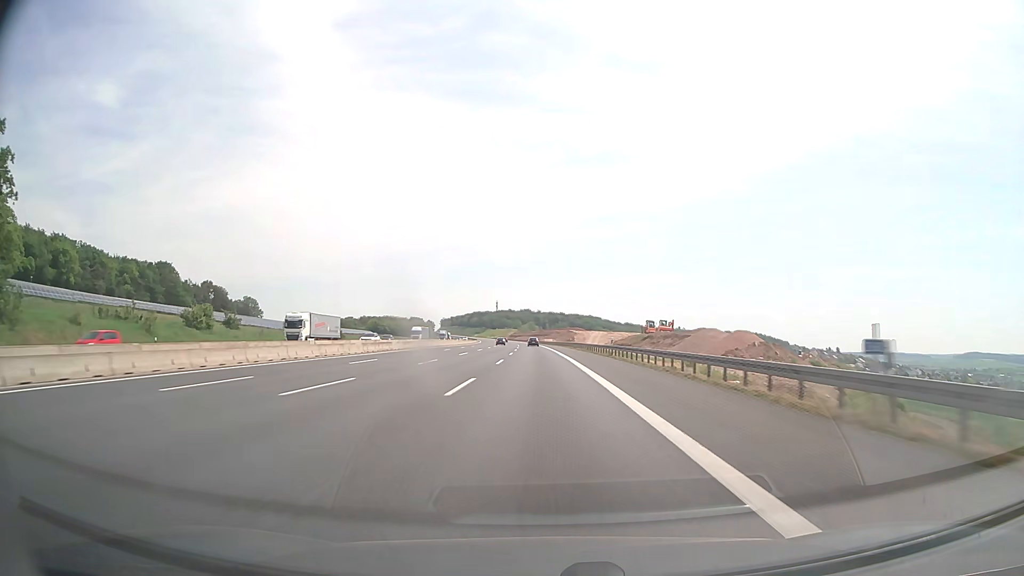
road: motorway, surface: asphalt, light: Day
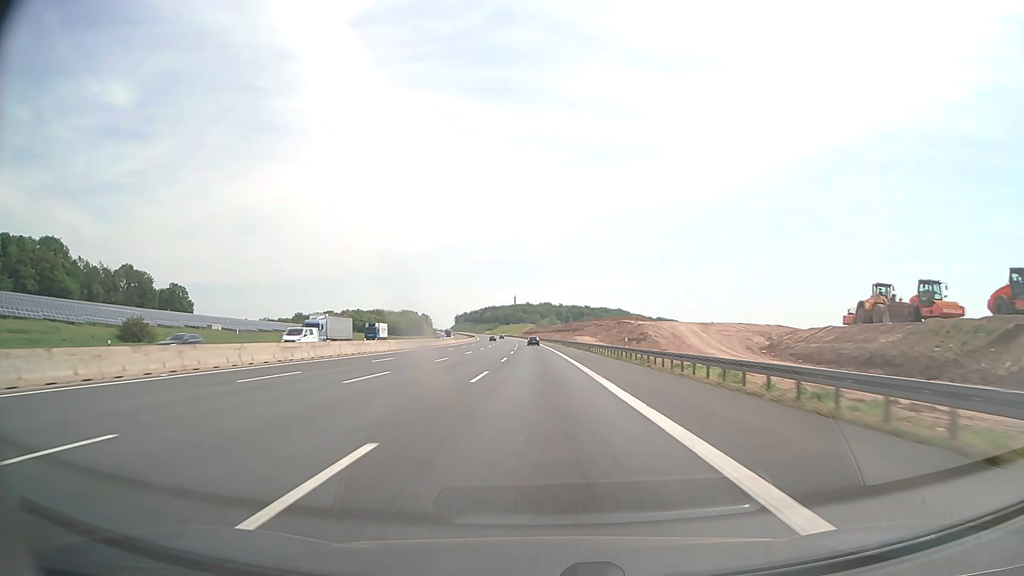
(-1.7, +103.4) m; -2°
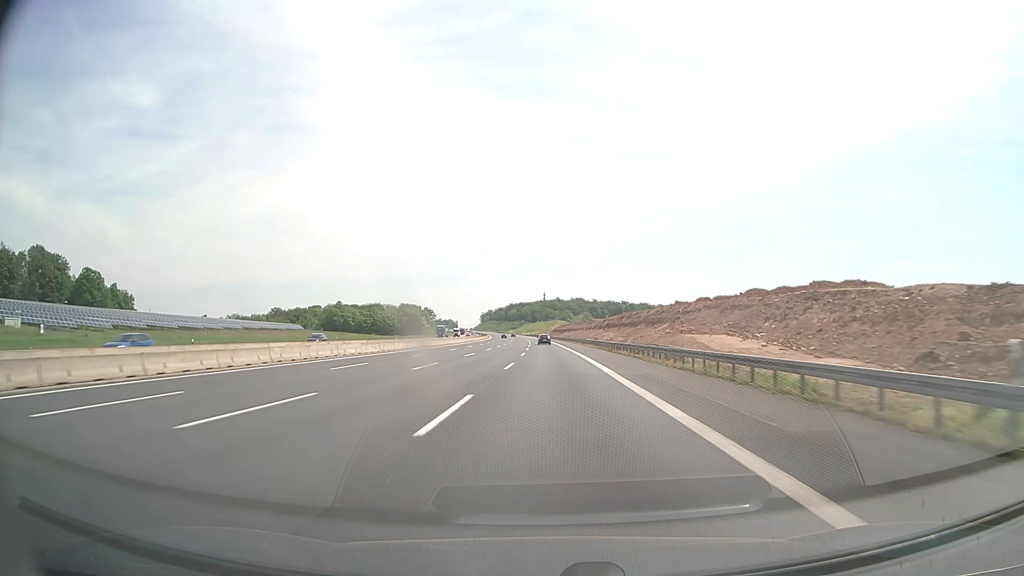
(-1.6, +82.7) m; -3°
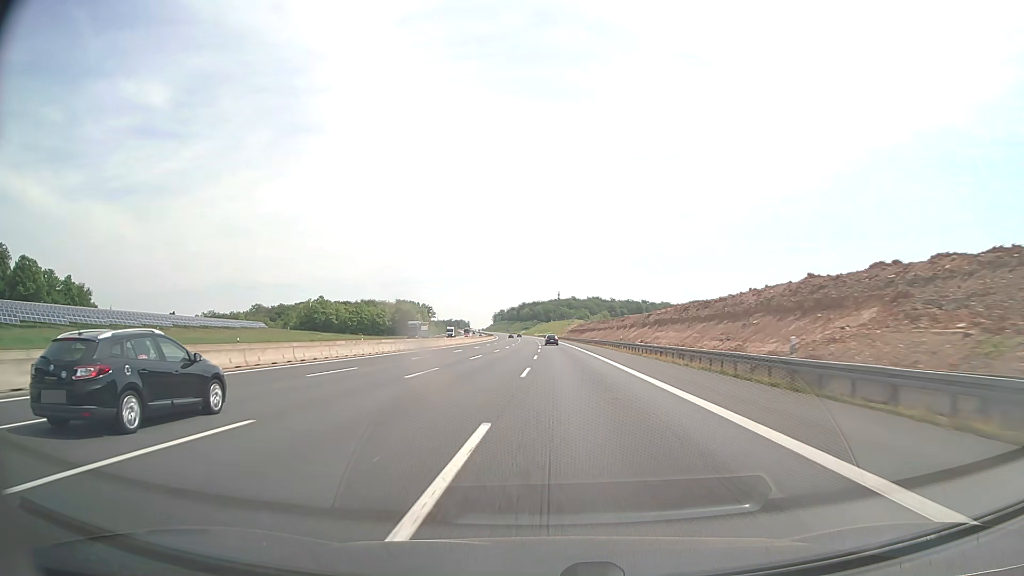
(-0.5, +41.3) m; -1°
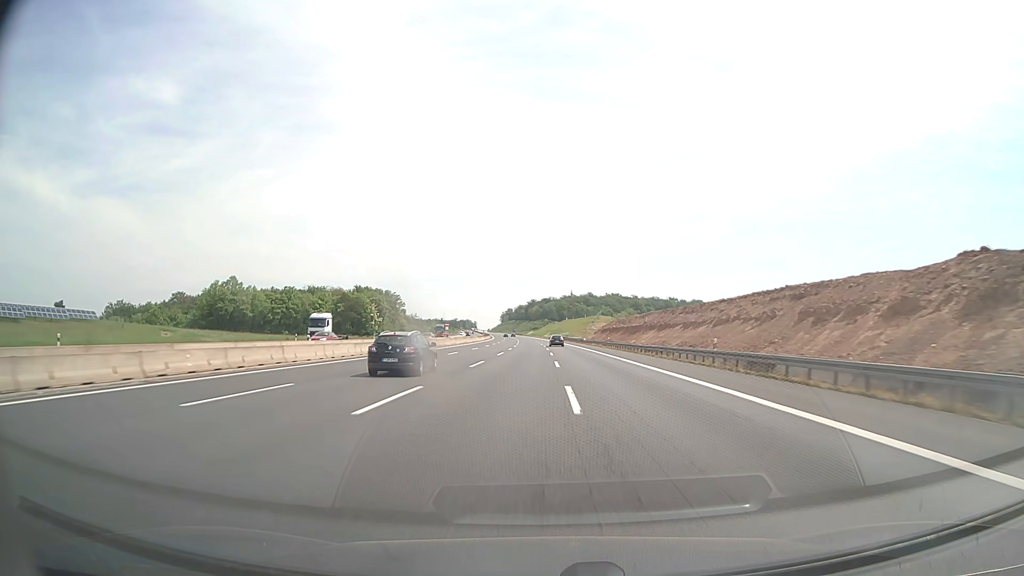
(-1.0, +82.6) m; -1°
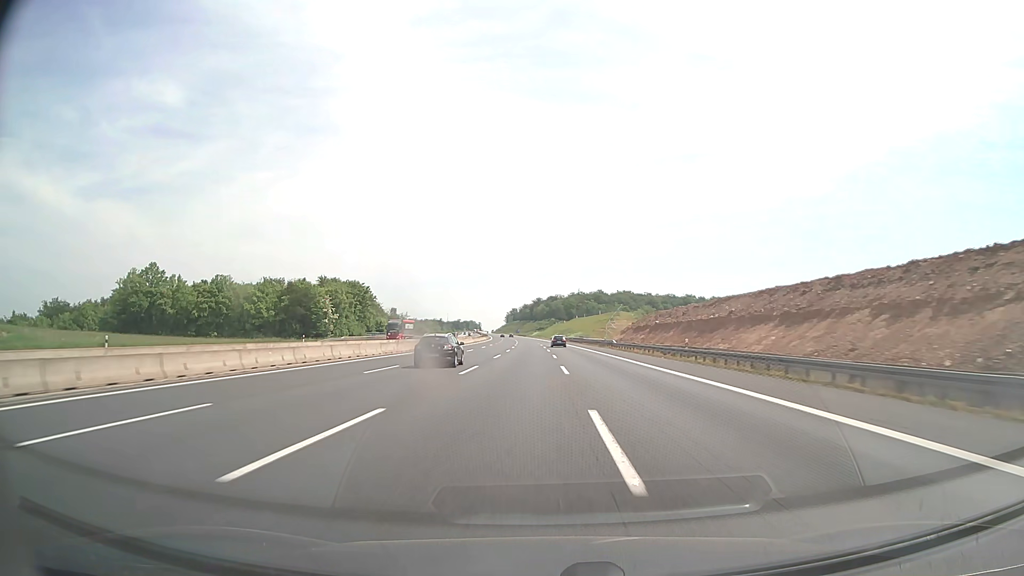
(-0.1, +41.3) m; 0°
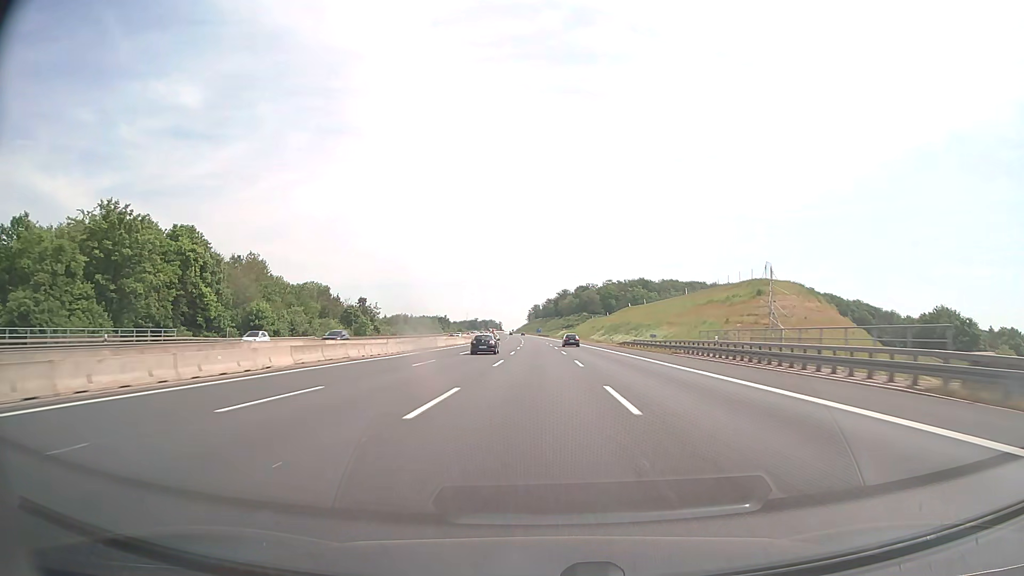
(-2.0, +103.0) m; -2°
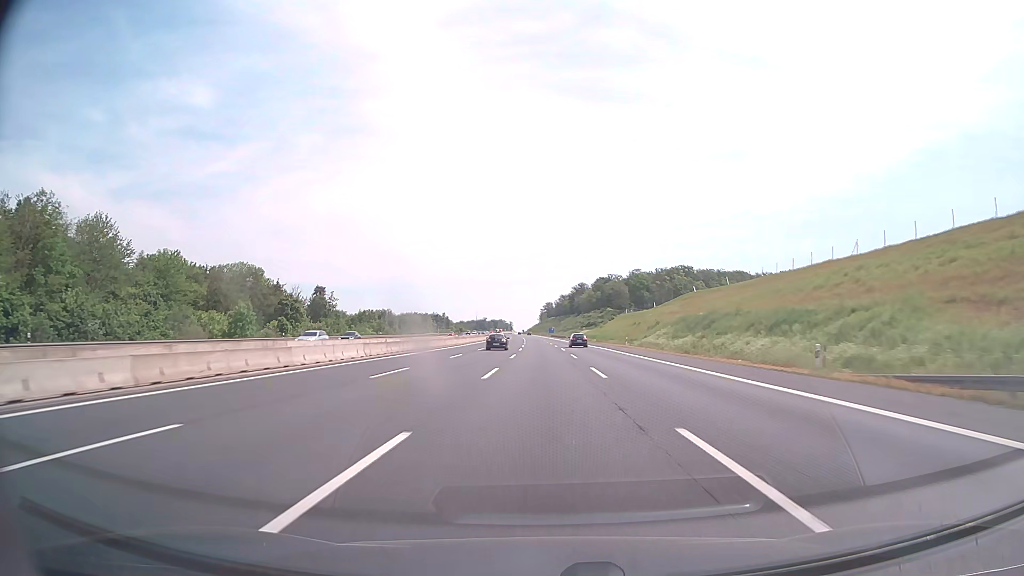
(-0.6, +61.8) m; -1°
(0, +10) (0, +20) (0, +30) (0, +40) (0, +50) (0, +60) (-1, +70) (-1, +80) (-1, +90) (-1, +100) m
